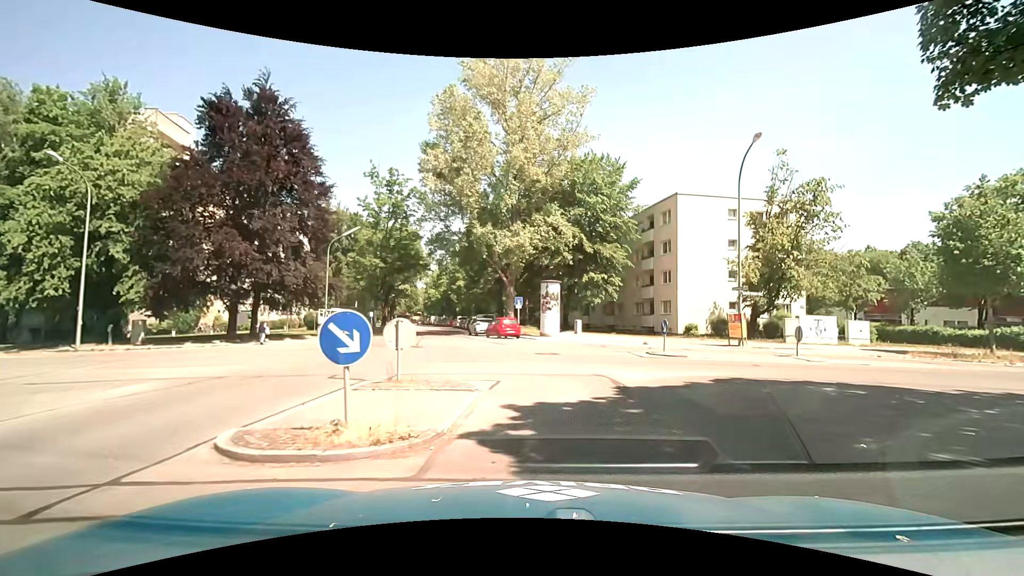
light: Day
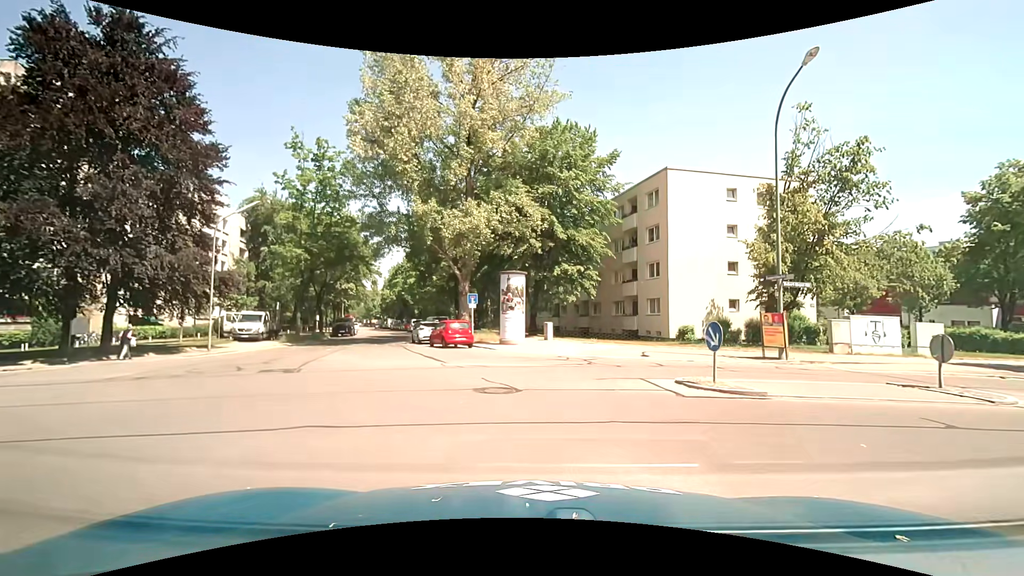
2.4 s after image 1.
(+0.5, +8.4) m; +4°
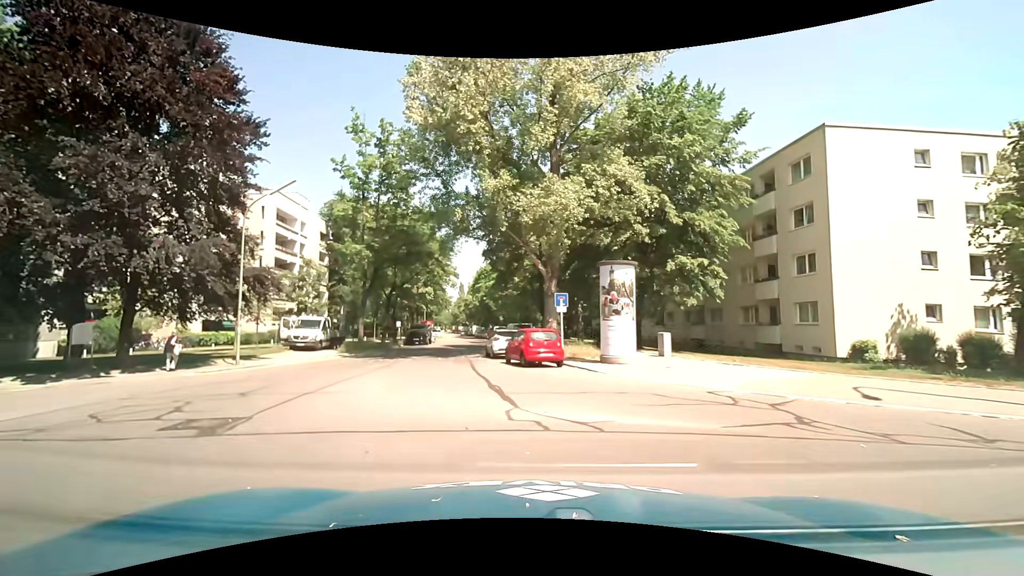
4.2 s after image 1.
(-0.5, +7.8) m; -9°
(-1, +10) (-3, +20) (-4, +30) (-4, +40) (-5, +50) (-6, +60) (-7, +70) (-9, +79) (-10, +89) (-12, +99) m
